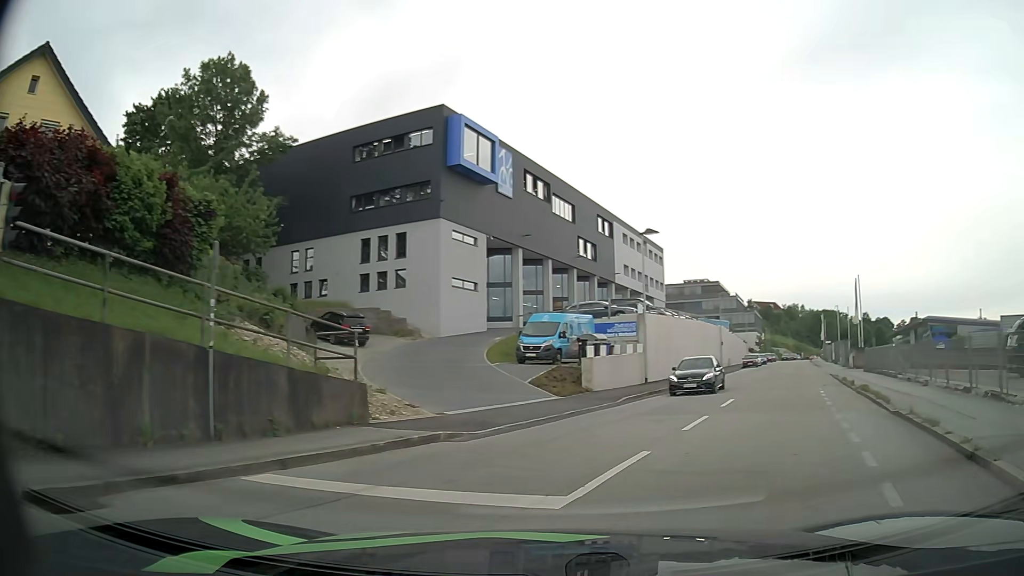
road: residential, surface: asphalt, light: Day
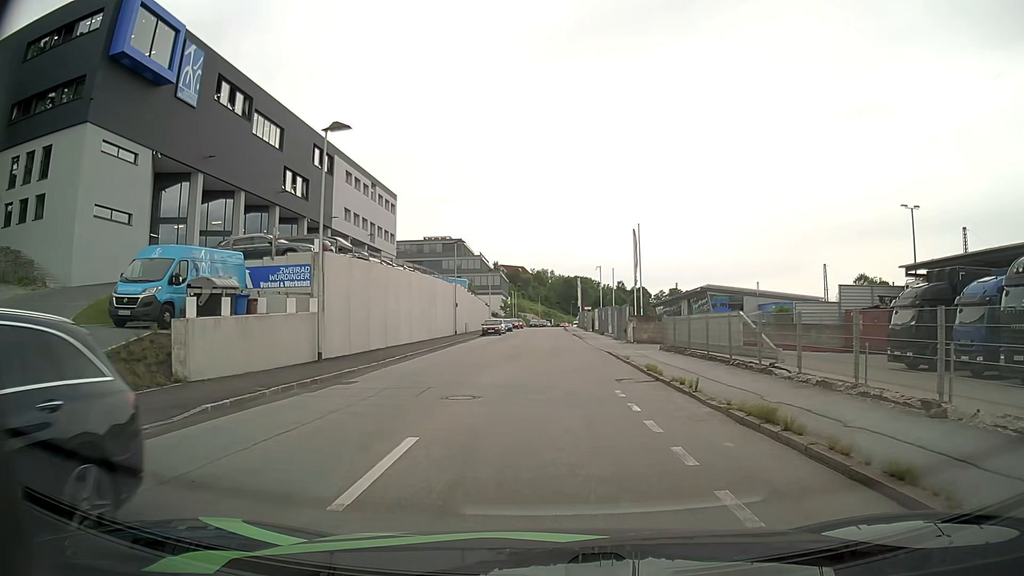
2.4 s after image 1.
(+3.9, +12.8) m; +23°
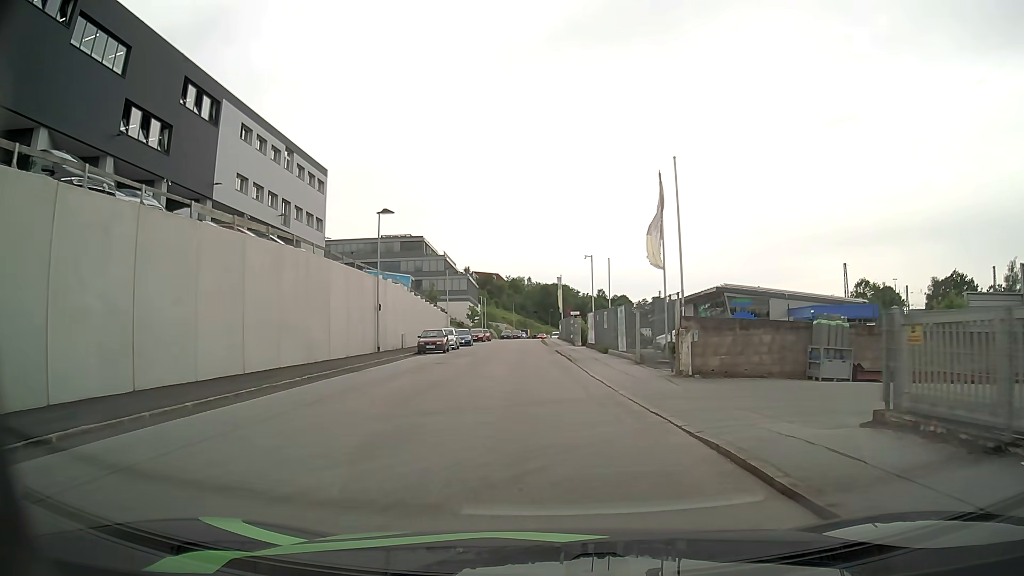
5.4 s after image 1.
(+0.4, +20.4) m; +2°
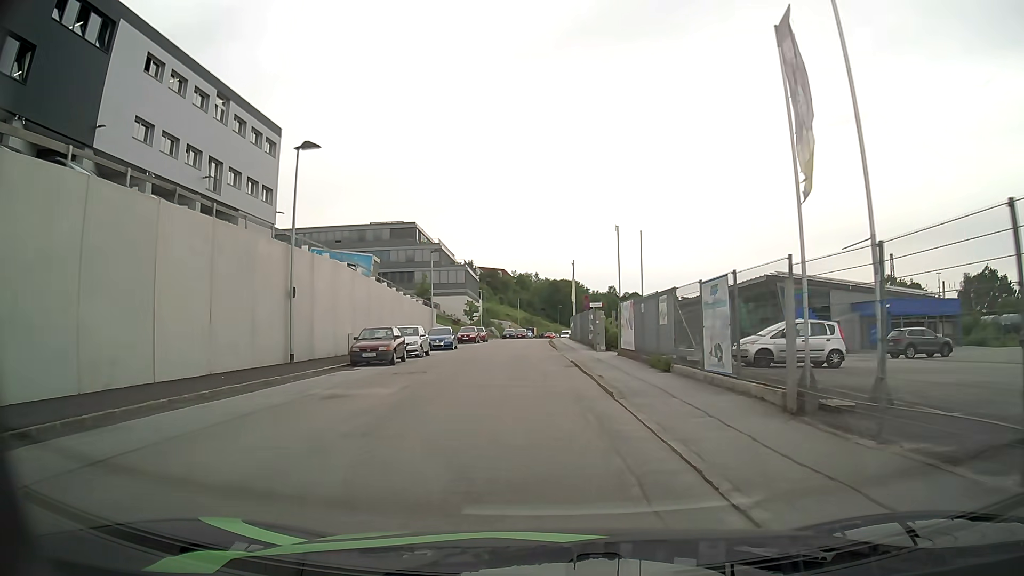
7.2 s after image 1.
(-0.1, +14.8) m; -1°
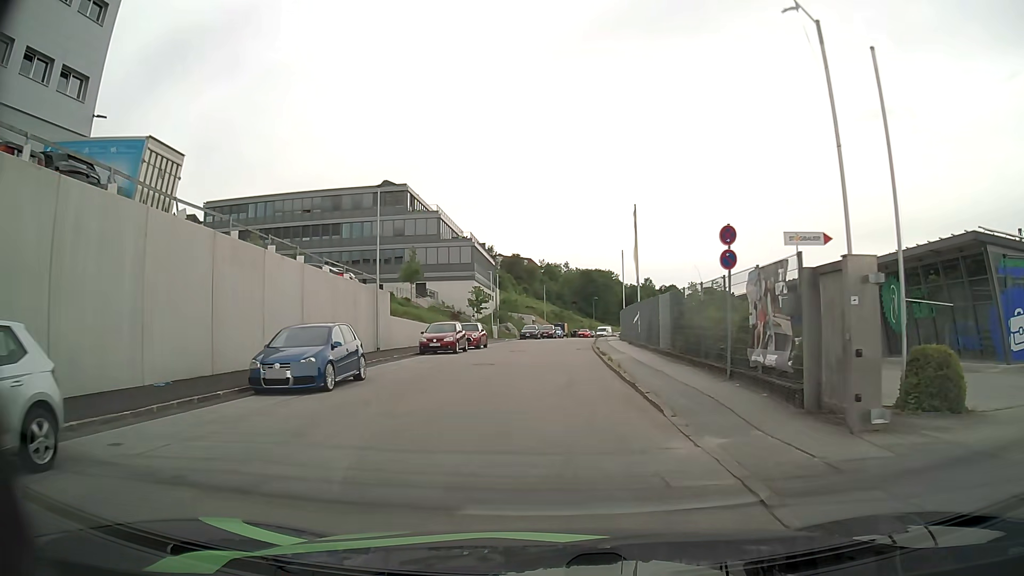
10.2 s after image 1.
(-0.5, +27.7) m; -2°
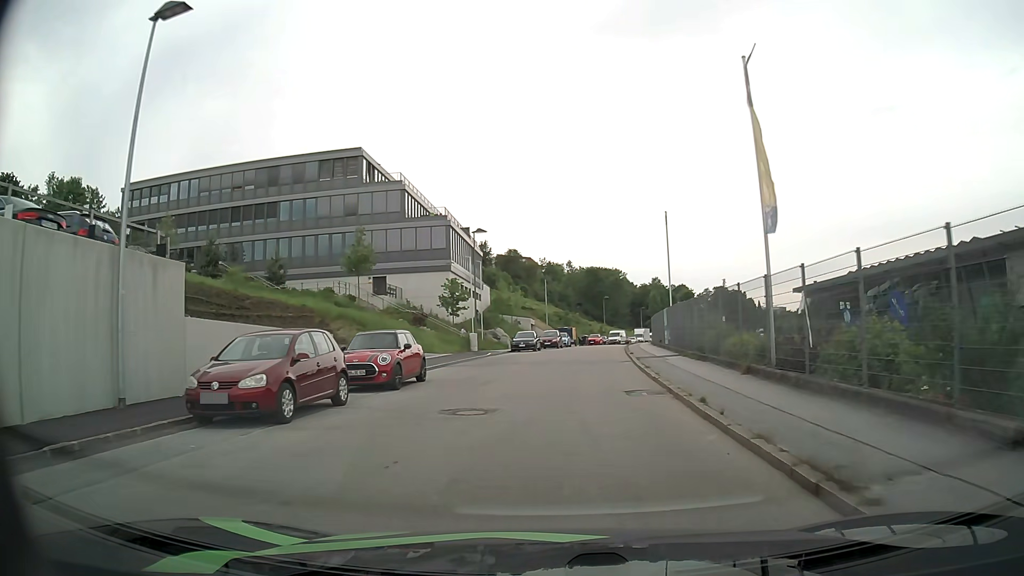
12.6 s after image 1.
(-0.2, +20.7) m; -1°
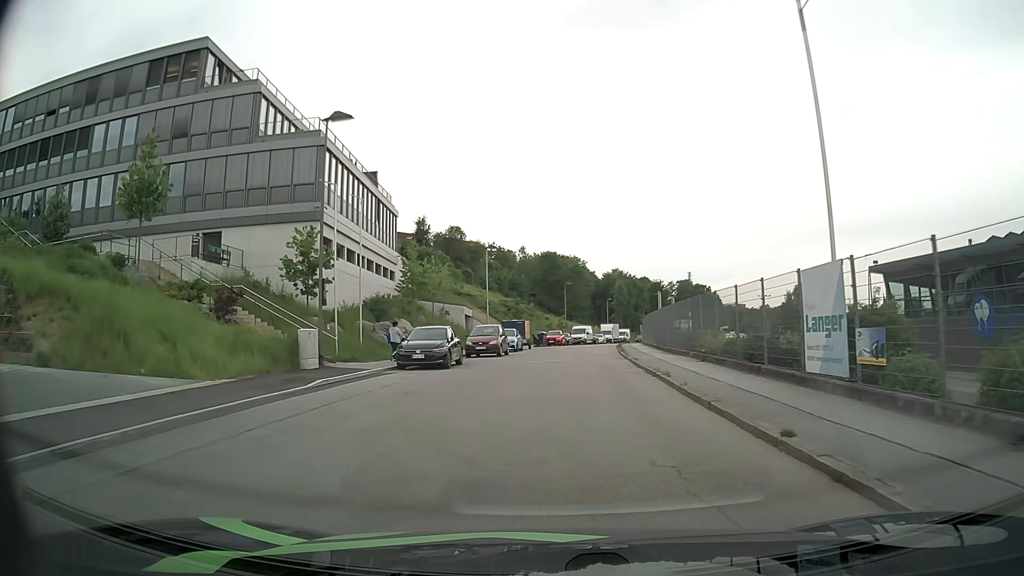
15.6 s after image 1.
(+0.9, +24.8) m; +4°
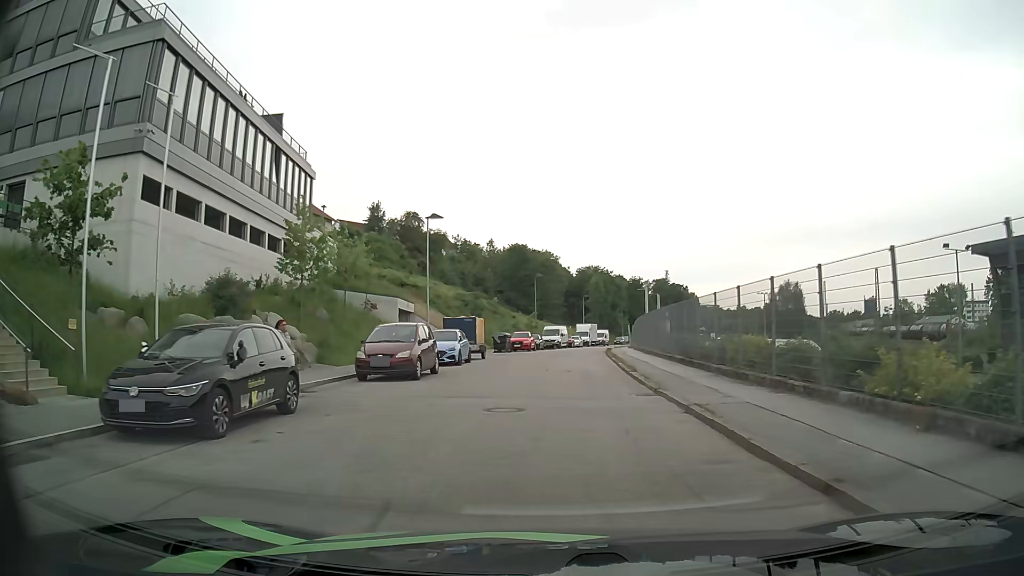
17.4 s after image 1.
(+0.4, +14.7) m; +2°
(0, +10) (0, +20) (+1, +30) (+2, +40) (+3, +50) (+4, +60) (+5, +70) (+7, +80) (+9, +89) (+11, +99) m
